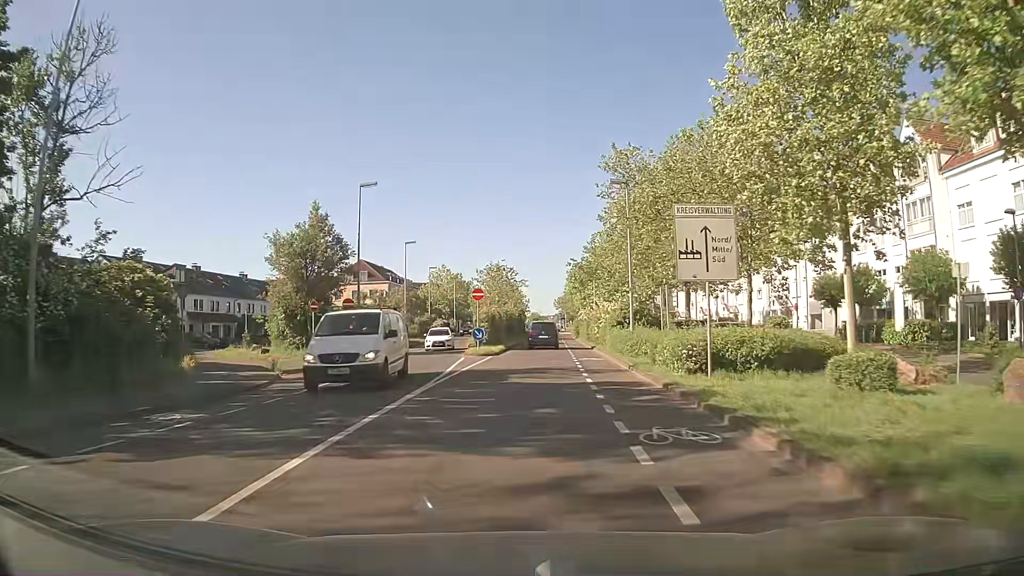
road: secondary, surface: asphalt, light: Day
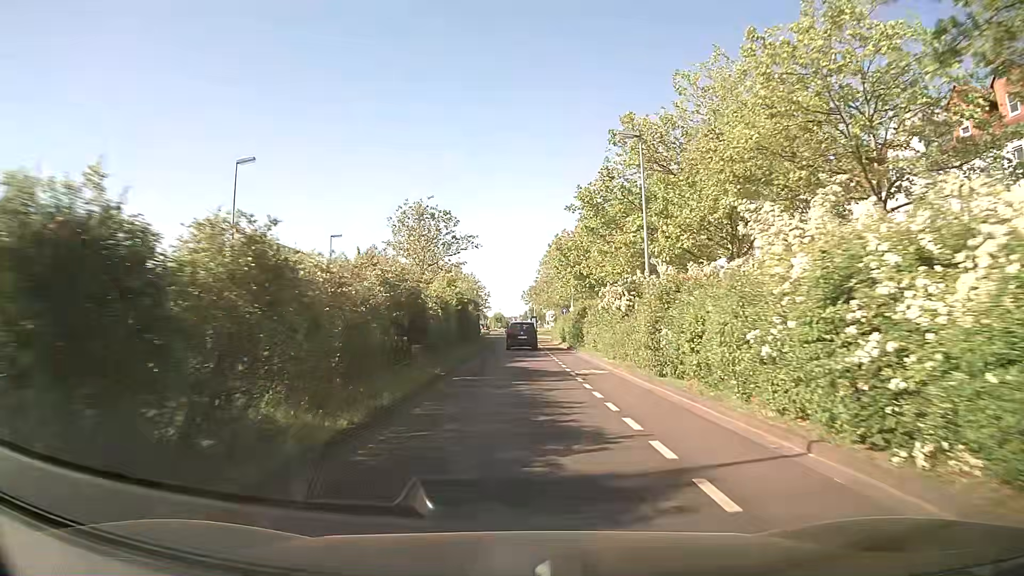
(+1.2, +36.3) m; +3°
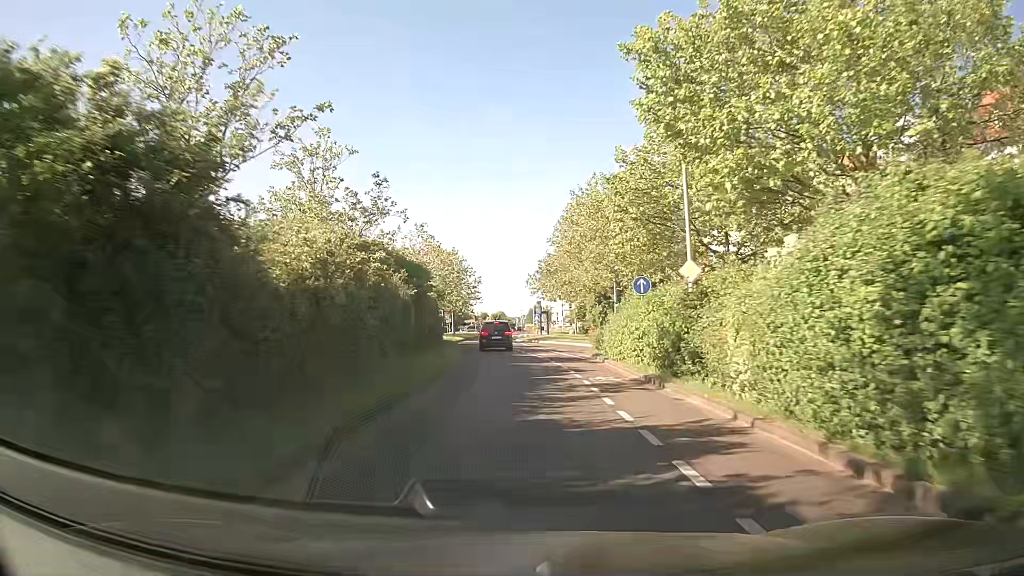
(-0.1, +35.9) m; 0°
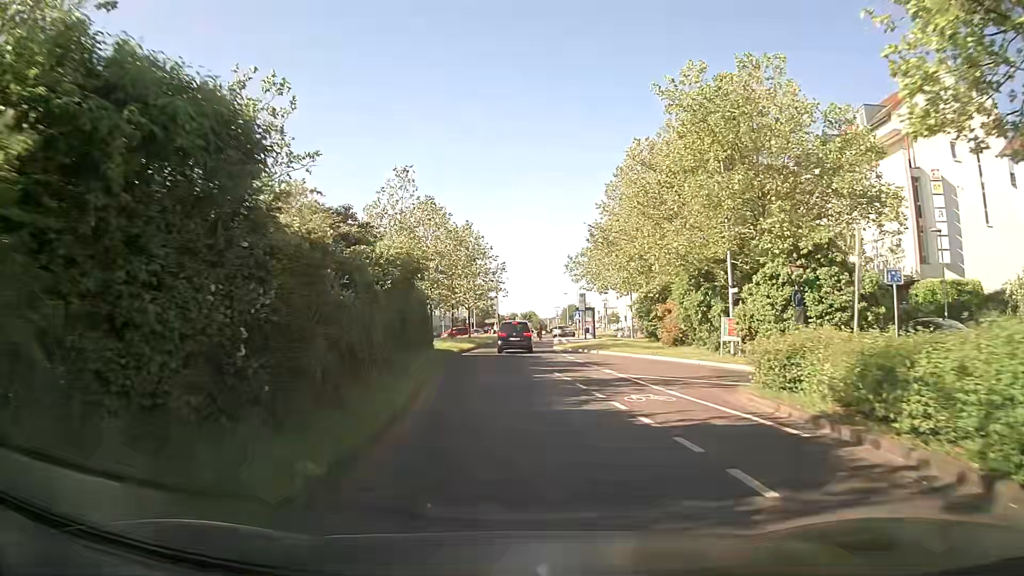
(-0.5, +20.6) m; -3°
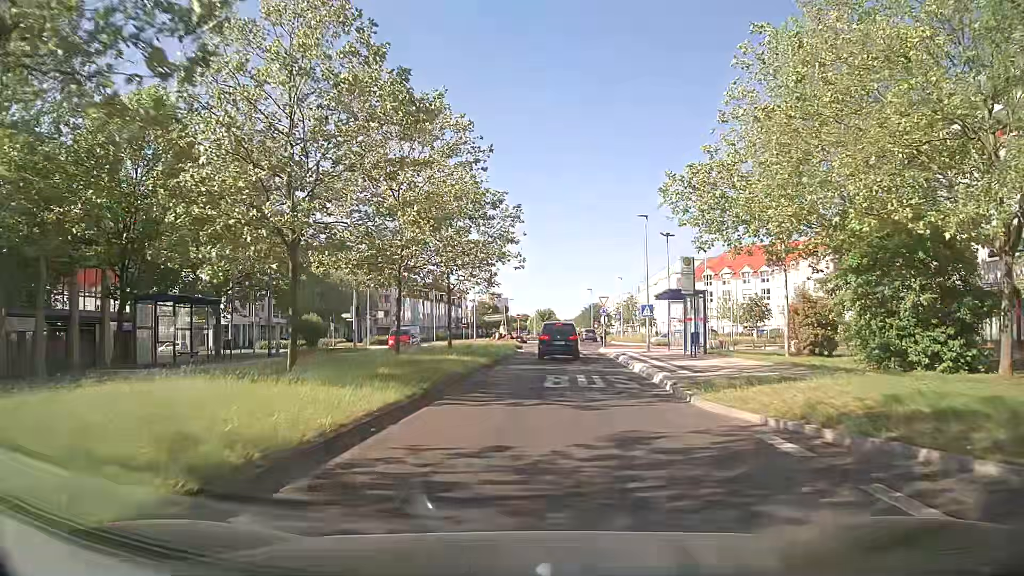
(-0.8, +31.4) m; -1°
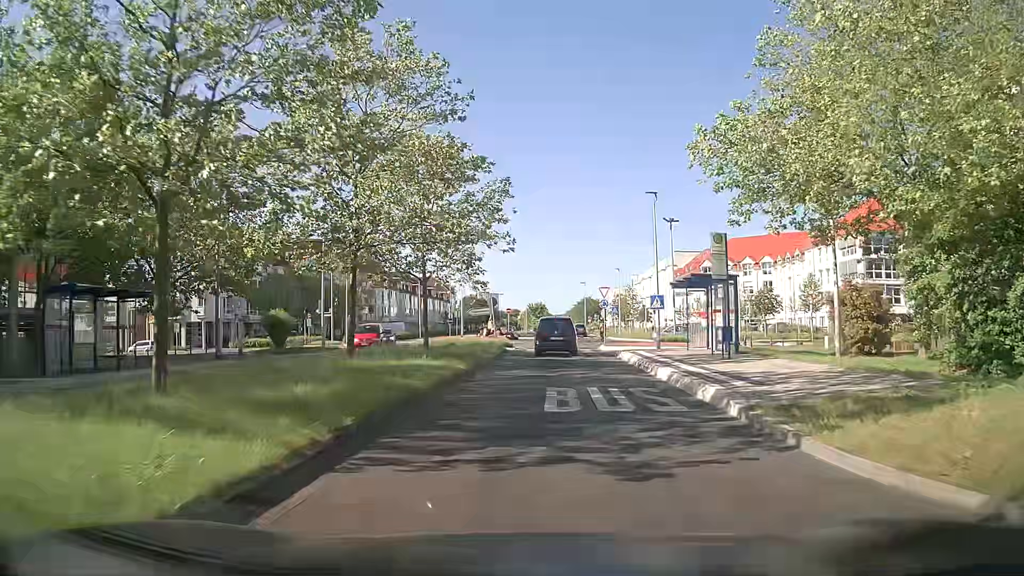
(0.0, +5.4) m; +1°
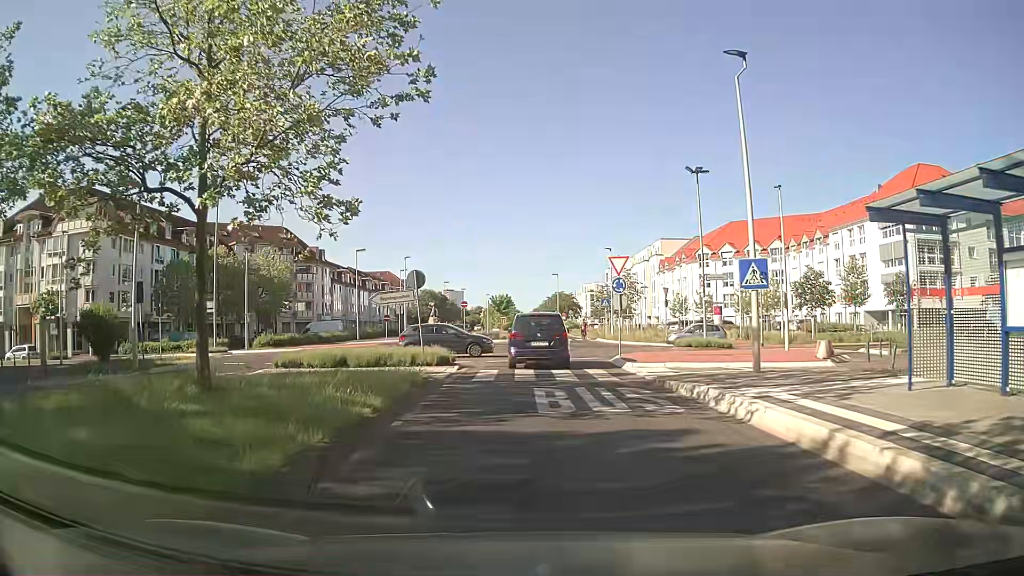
(+0.4, +18.1) m; +2°
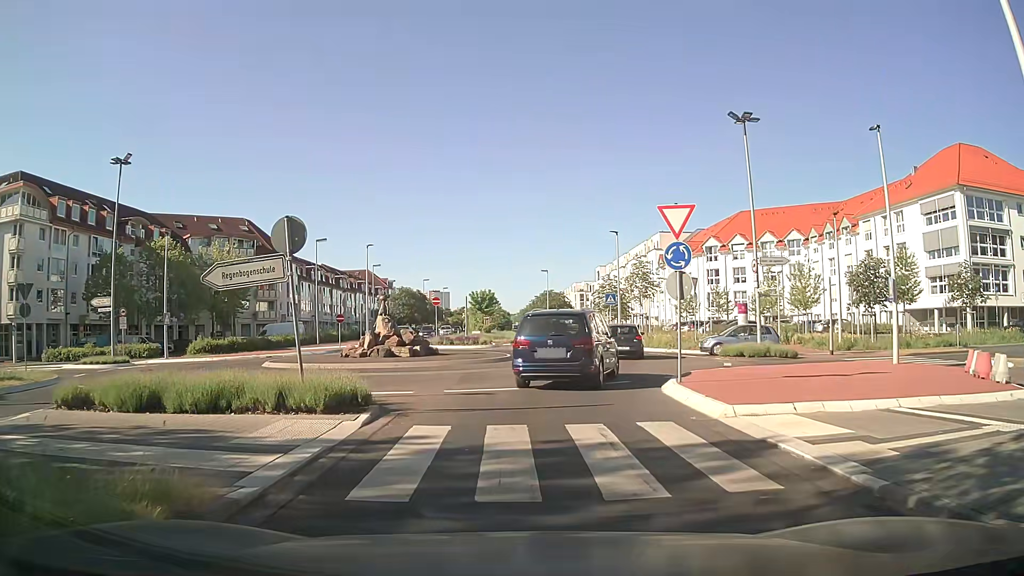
(+0.3, +10.6) m; +2°
(0, +10) (+2, +20) (+4, +30) (+3, +40) (+3, +50) (+2, +60) (+2, +70) (+2, +80) (+2, +90) (+2, +100) m
